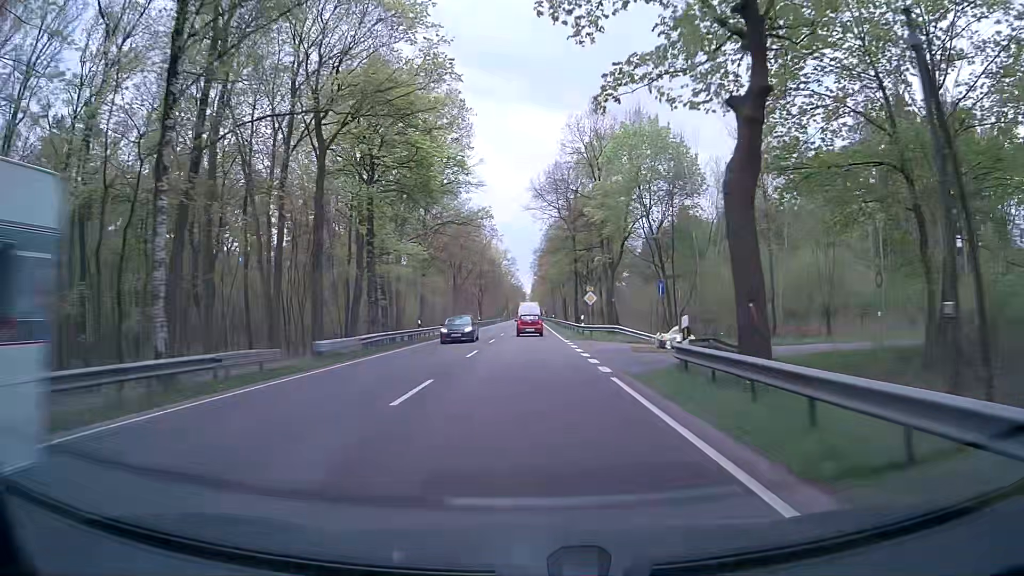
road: primary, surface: asphalt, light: Day
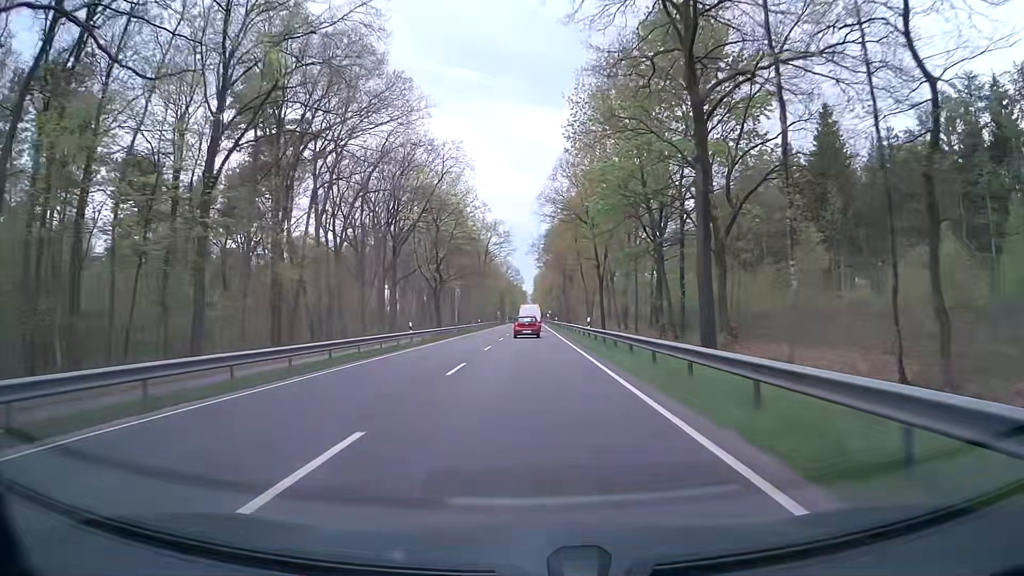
(+0.3, +54.5) m; 0°
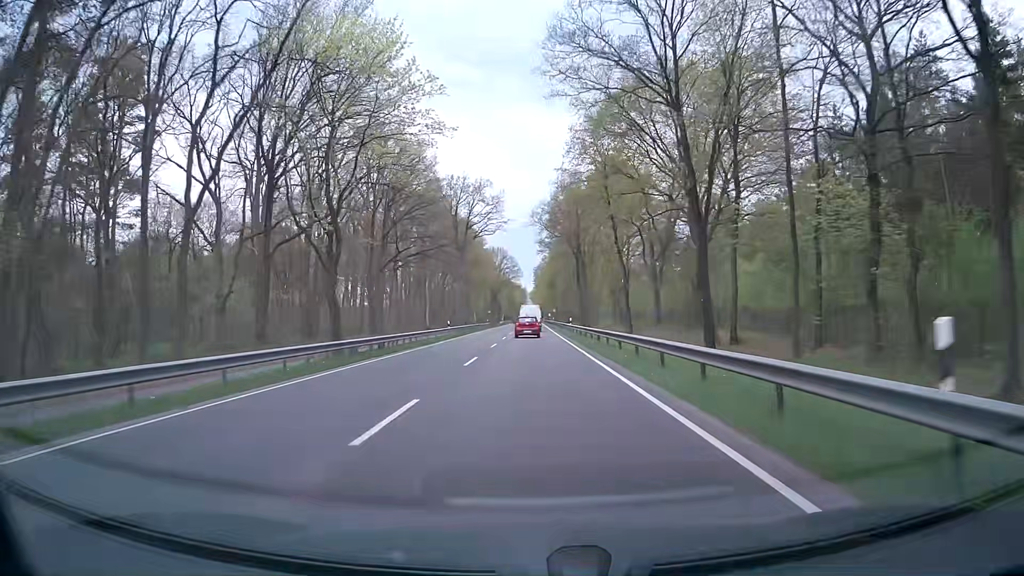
(0.0, +32.9) m; 0°
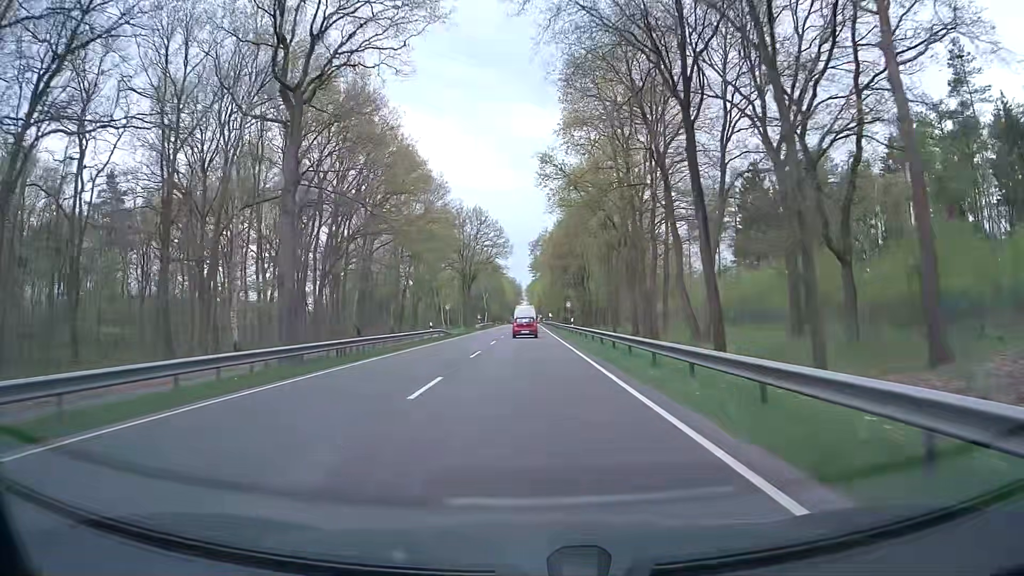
(0.0, +56.2) m; 0°
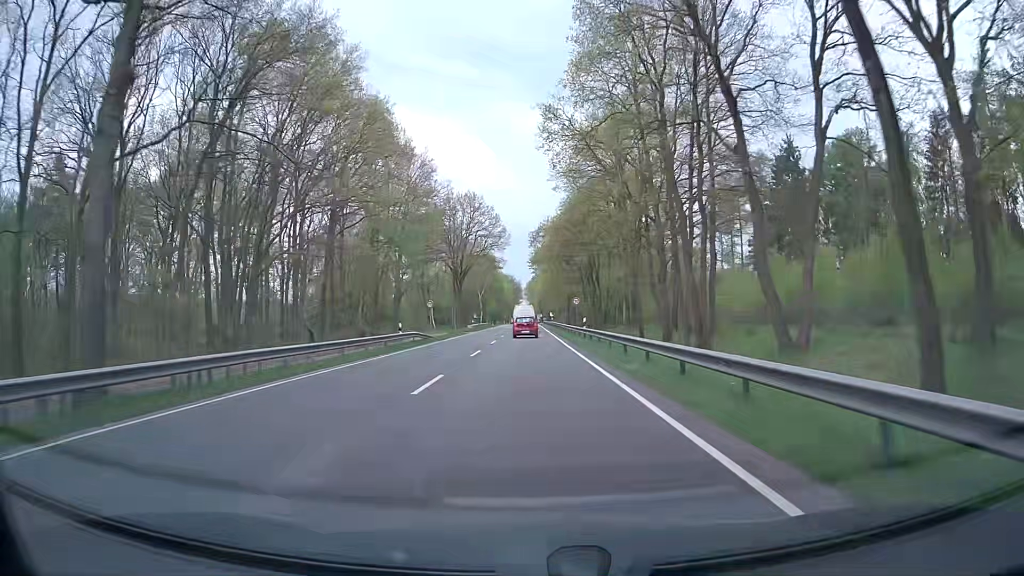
(0.0, +11.4) m; 0°
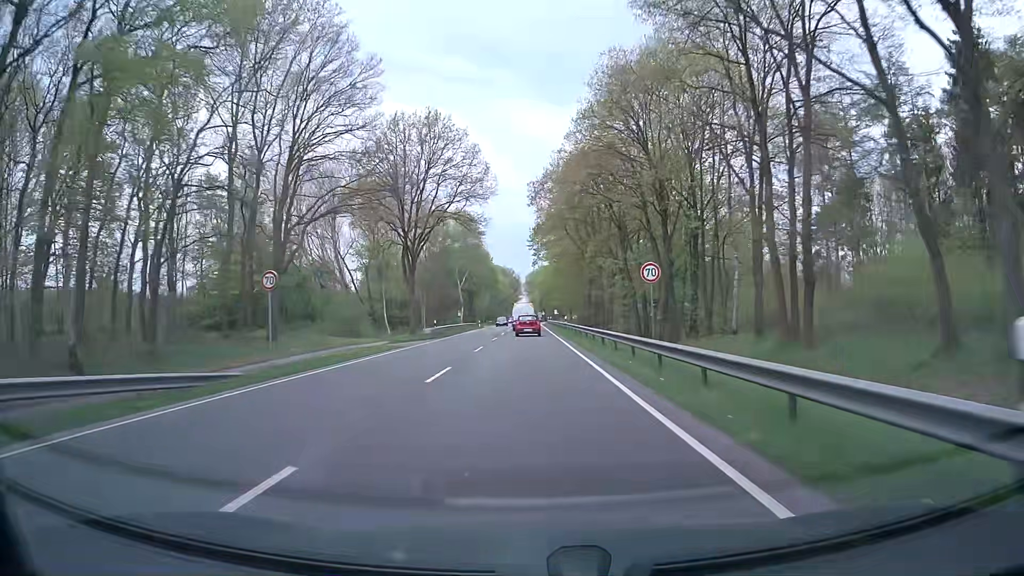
(-0.1, +34.2) m; 0°
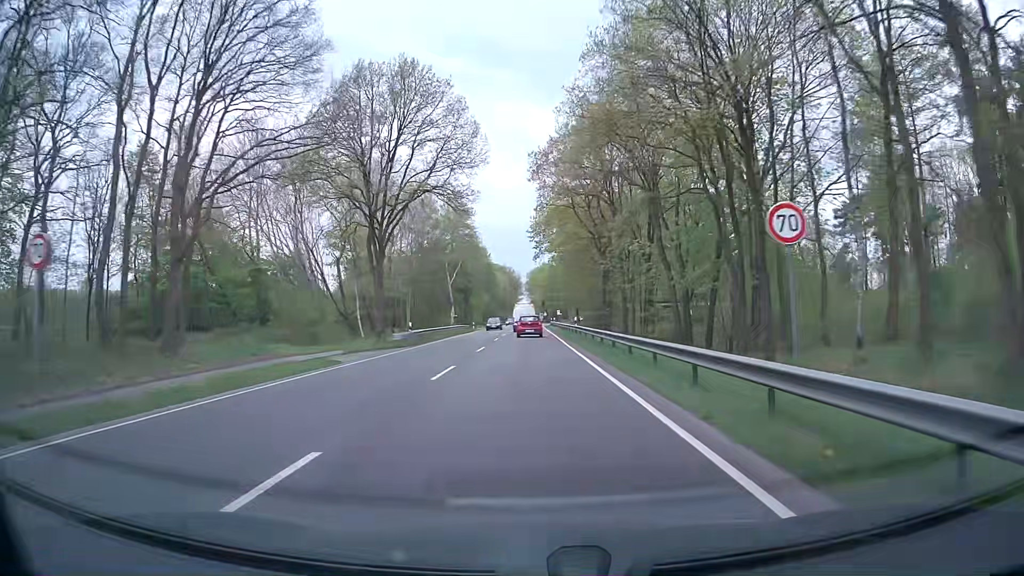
(0.0, +11.3) m; 0°
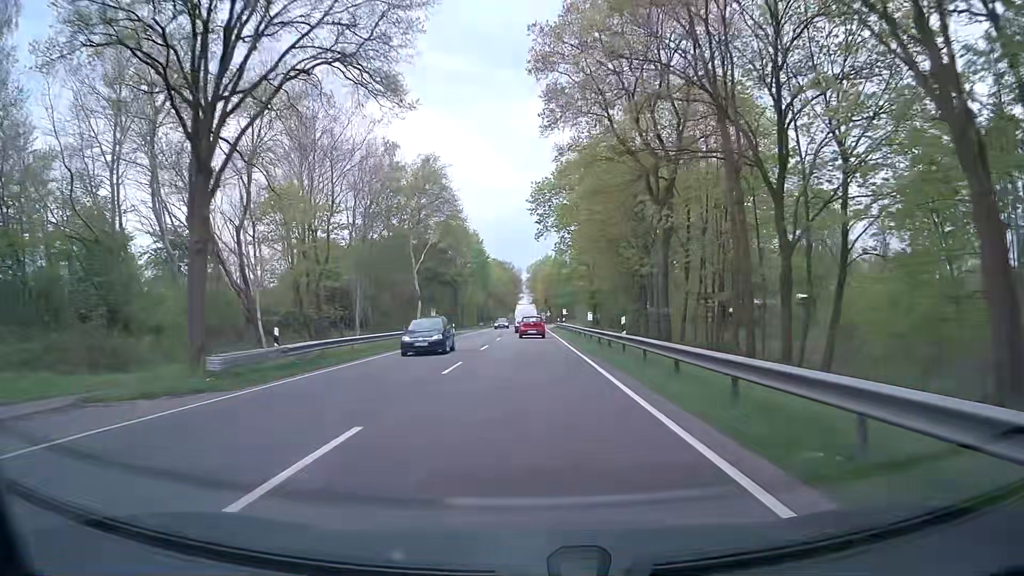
(0.0, +22.5) m; 0°
(0, +10) (0, +20) (0, +30) (0, +40) (0, +50) (0, +60) (0, +70) (0, +80) (0, +90) (0, +100) m
